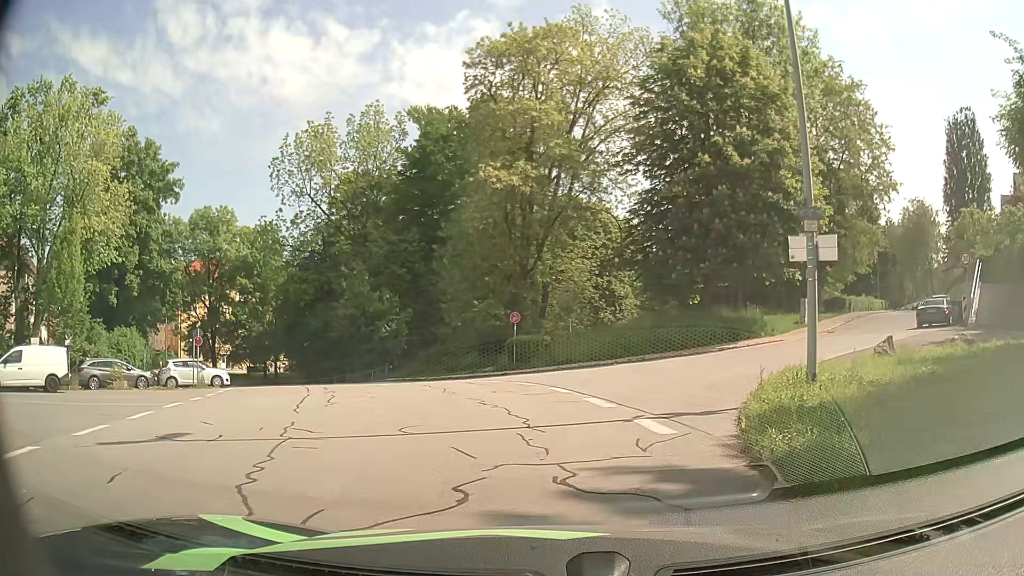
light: Day
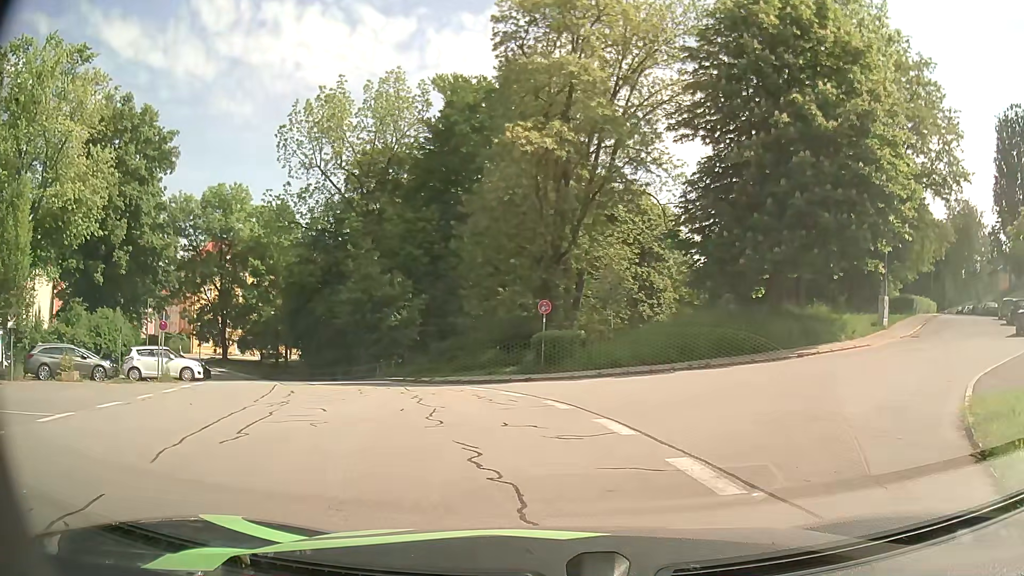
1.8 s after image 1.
(-0.1, +5.7) m; -2°
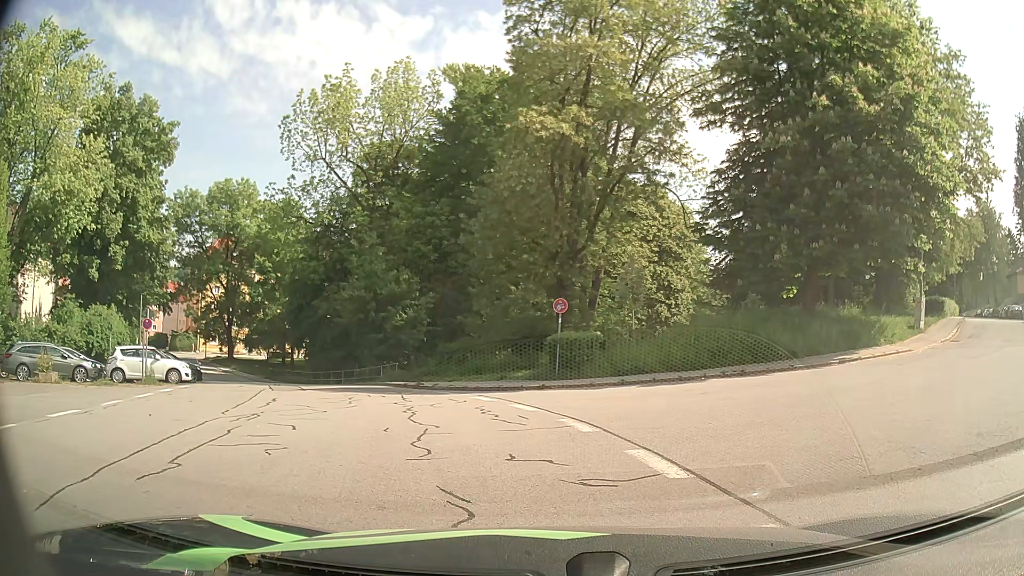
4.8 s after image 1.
(0.0, +2.1) m; -1°
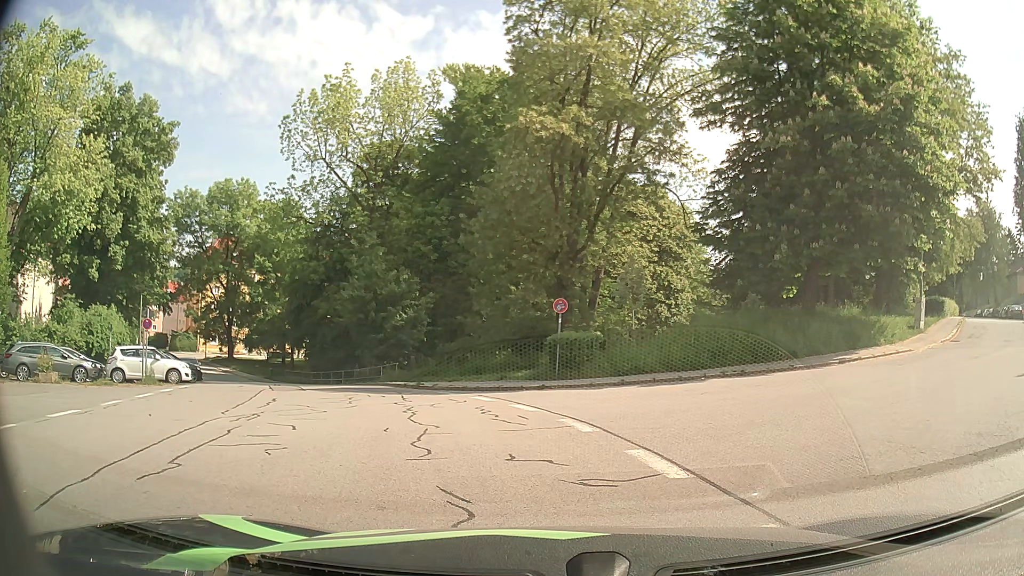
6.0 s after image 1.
(0.0, 0.0) m; 0°
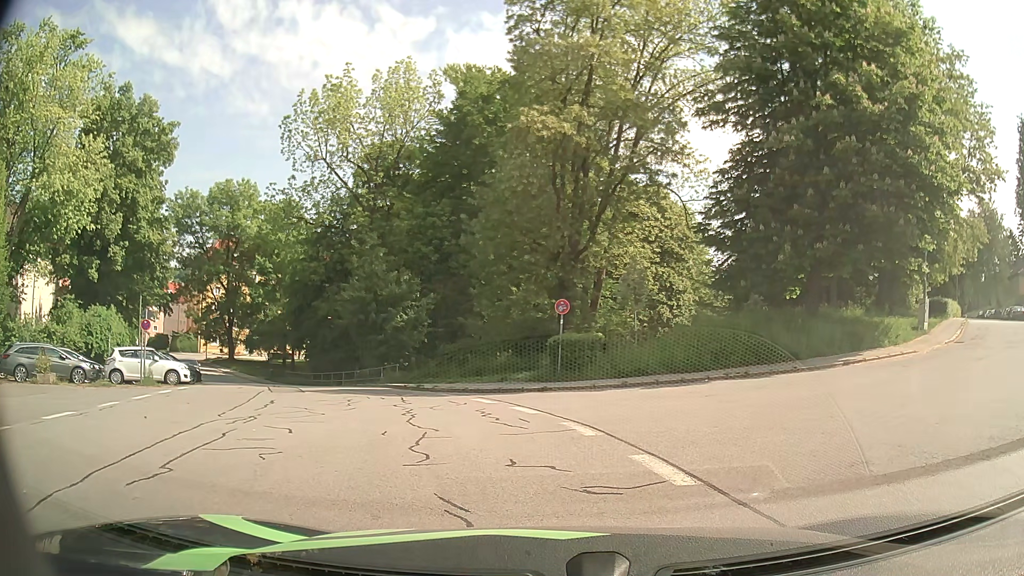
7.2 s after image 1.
(0.0, +0.2) m; 0°
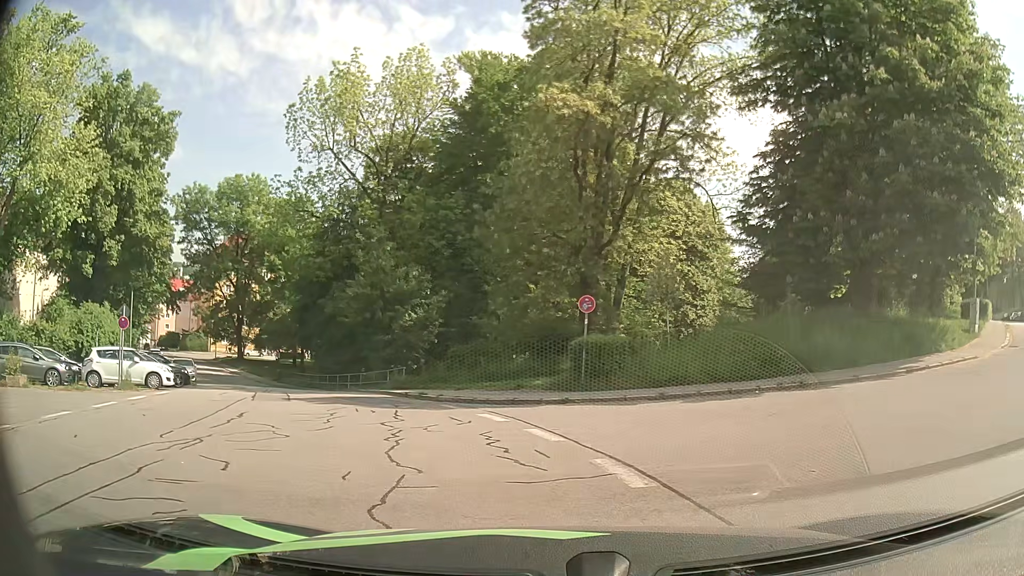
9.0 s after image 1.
(-0.1, +2.9) m; -2°
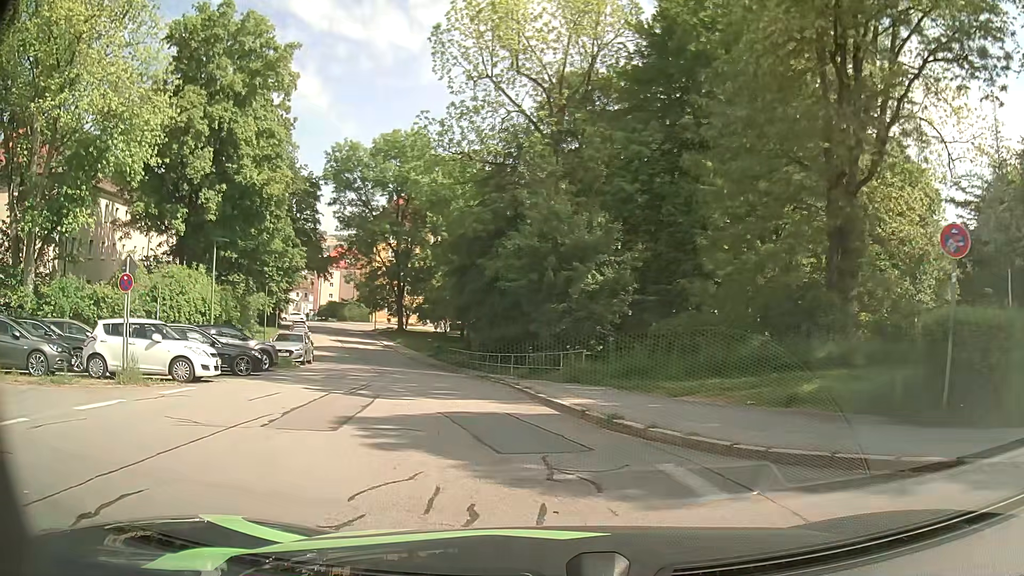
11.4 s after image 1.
(-1.2, +9.4) m; -15°
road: residential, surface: asphalt
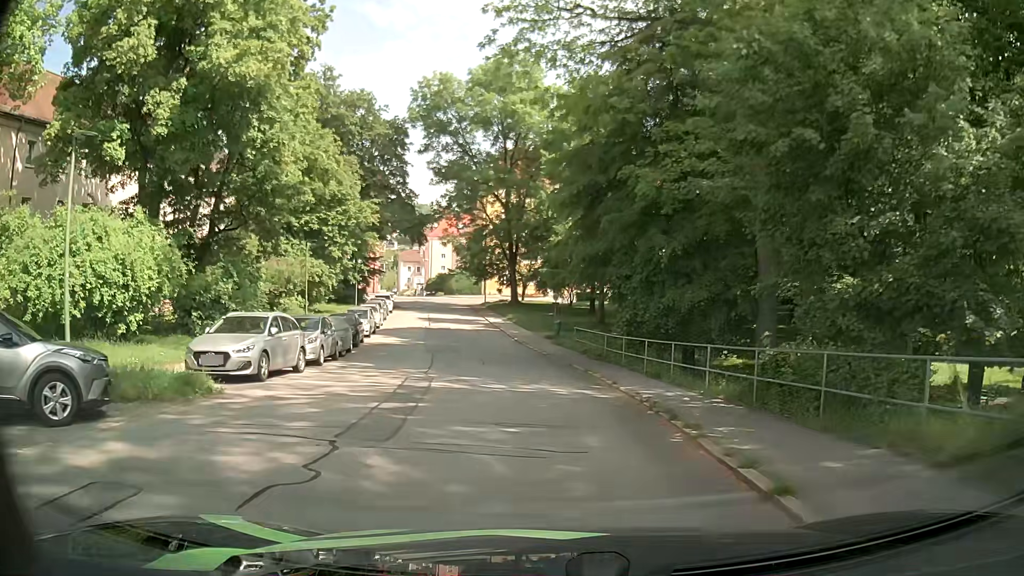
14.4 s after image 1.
(-2.0, +16.2) m; -10°
